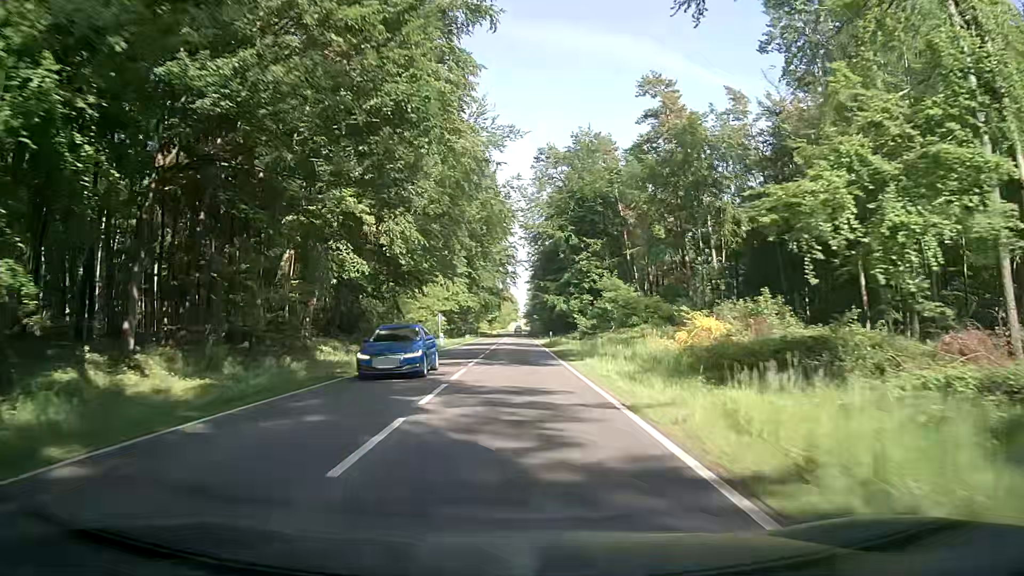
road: primary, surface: asphalt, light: Day
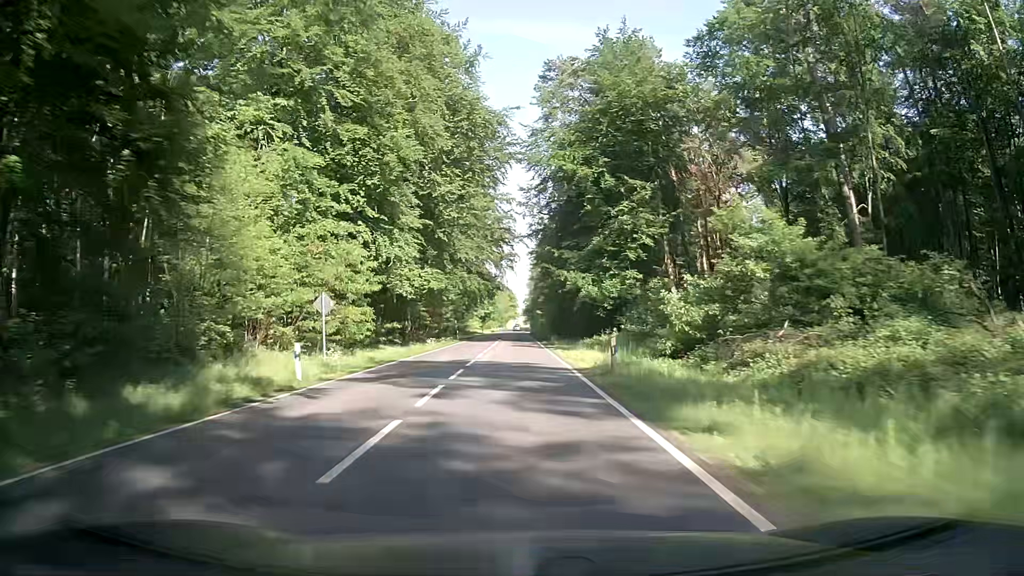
(+0.1, +34.2) m; 0°
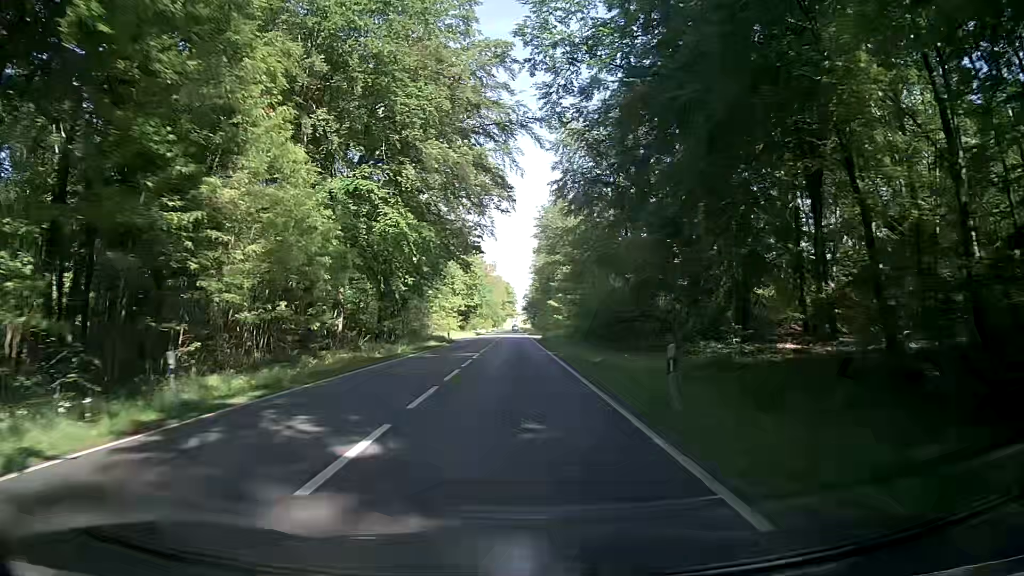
(-0.1, +56.9) m; 0°
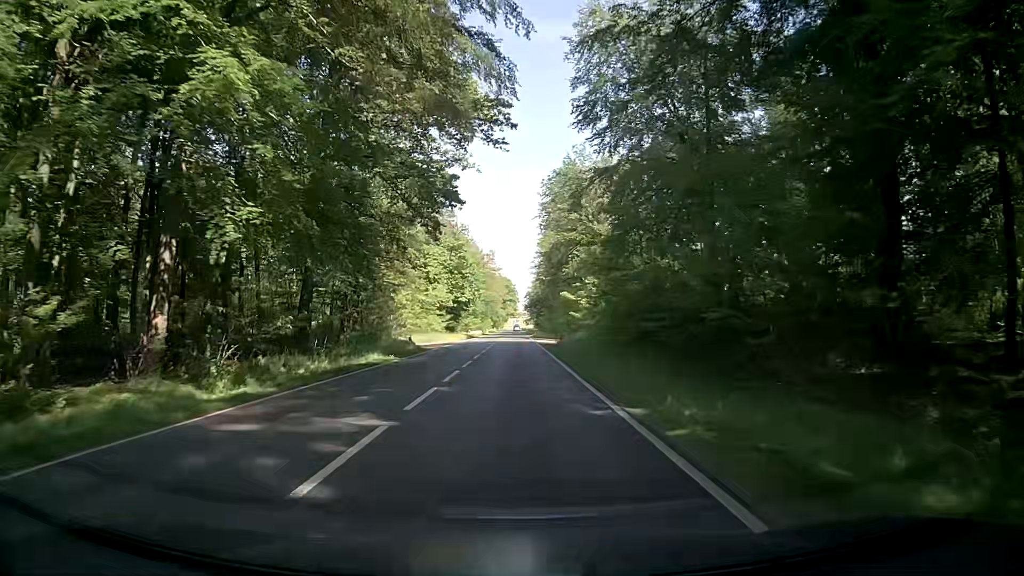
(+0.1, +22.6) m; 0°
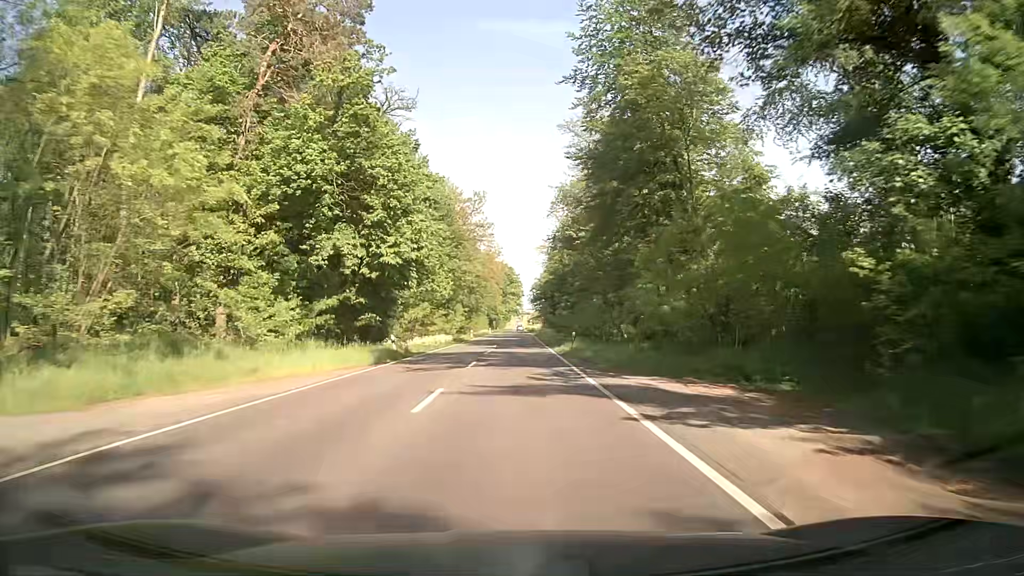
(-0.1, +56.5) m; 0°
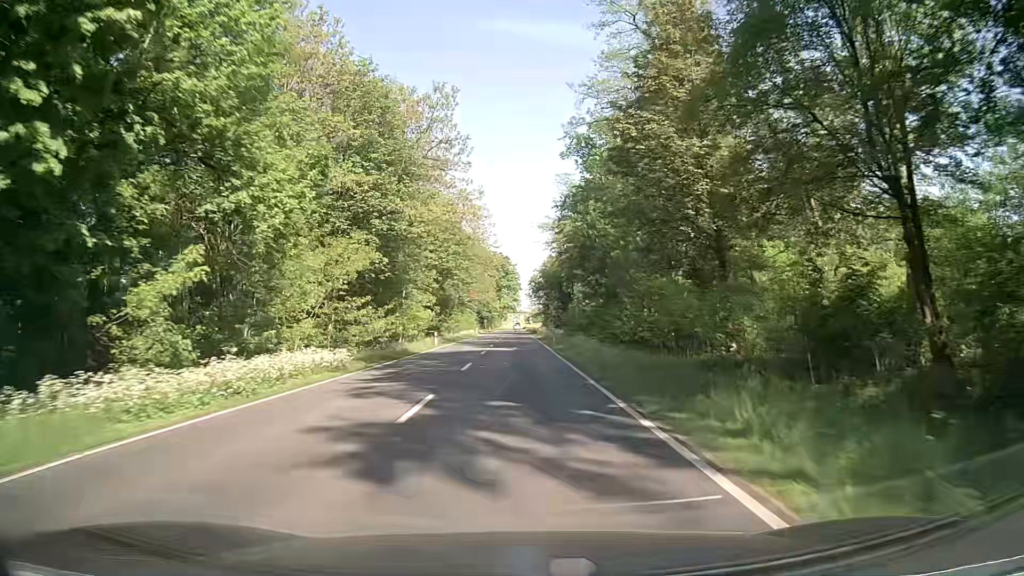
(-0.1, +33.8) m; 0°
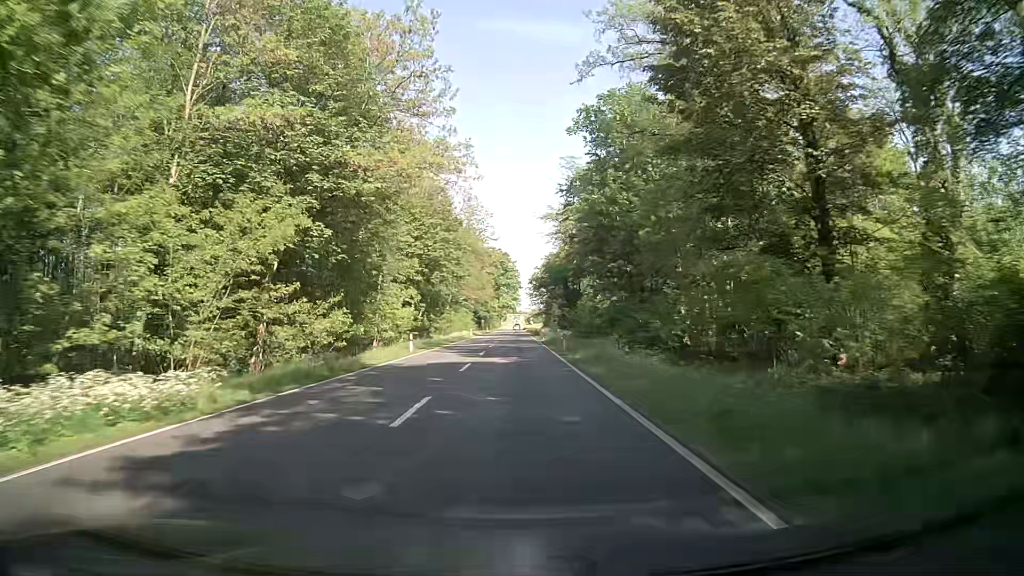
(0.0, +11.3) m; 0°
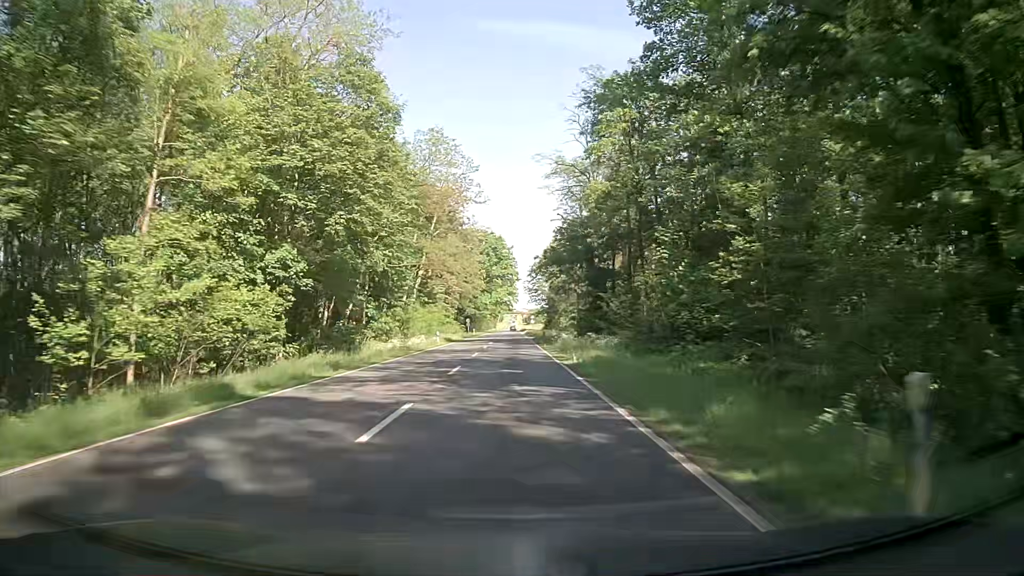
(+0.2, +33.8) m; +1°
(0, +10) (0, +20) (0, +30) (0, +40) (0, +50) (0, +60) (0, +70) (0, +80) (-1, +90) (-1, +100) m
